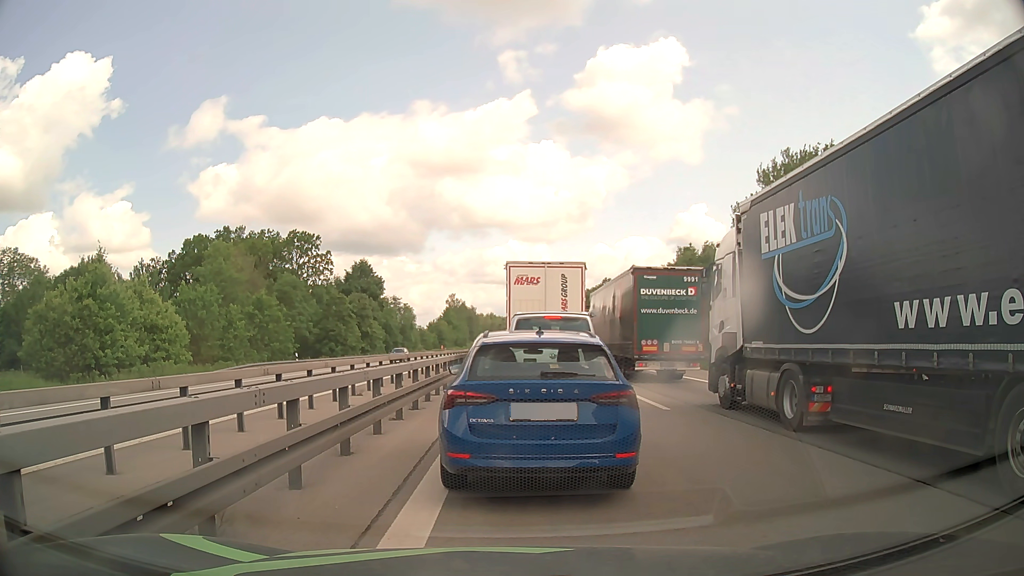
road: motorway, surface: asphalt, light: Day
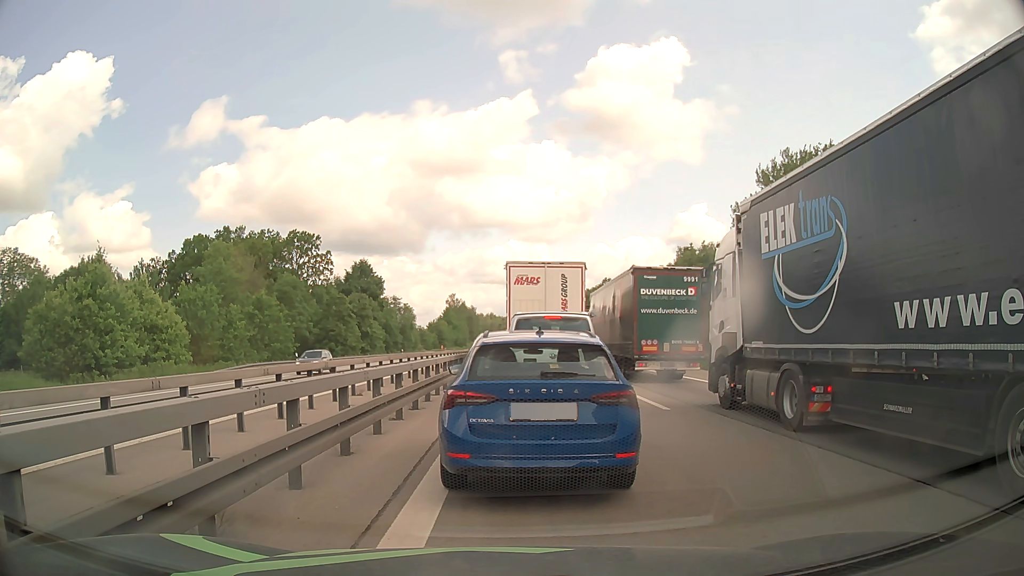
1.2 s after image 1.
(0.0, 0.0) m; 0°
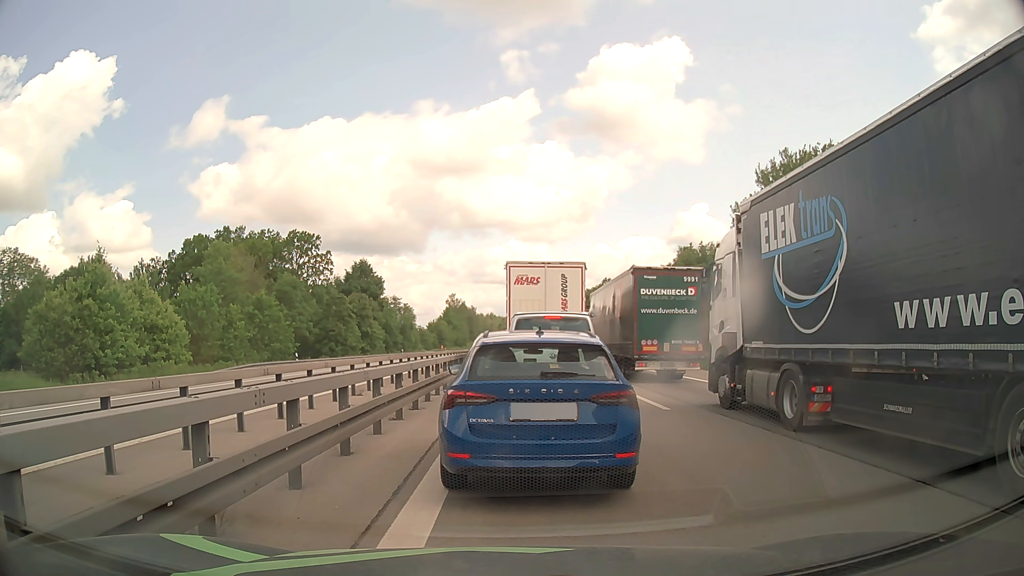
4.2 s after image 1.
(0.0, 0.0) m; 0°
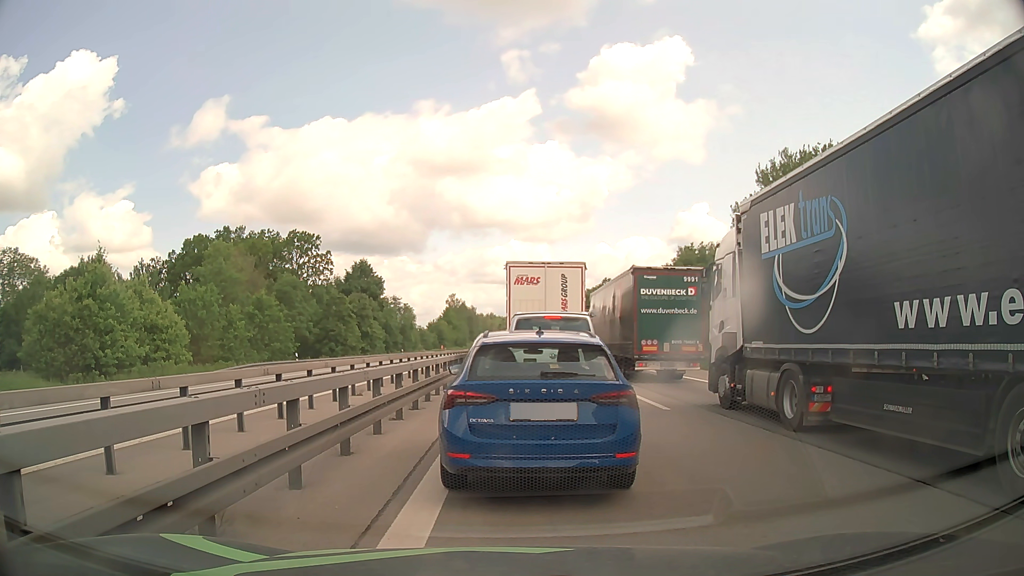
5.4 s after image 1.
(0.0, 0.0) m; 0°
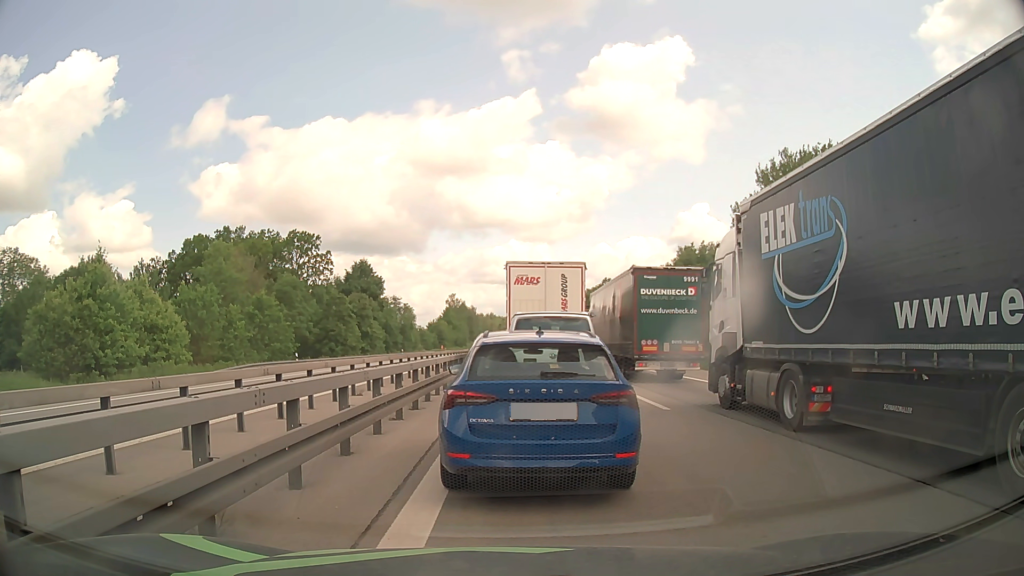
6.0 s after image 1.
(0.0, 0.0) m; 0°
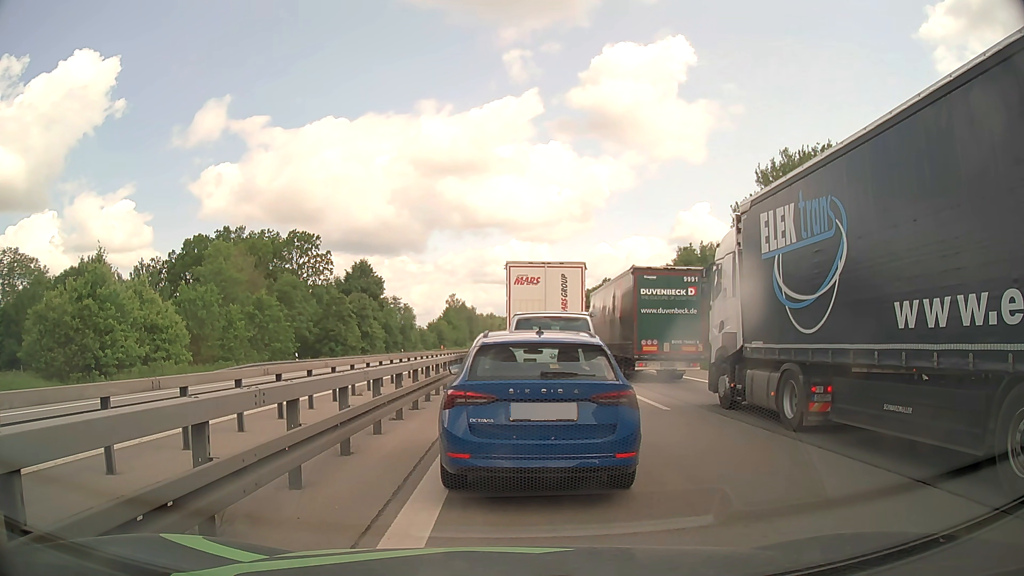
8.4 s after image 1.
(0.0, 0.0) m; 0°
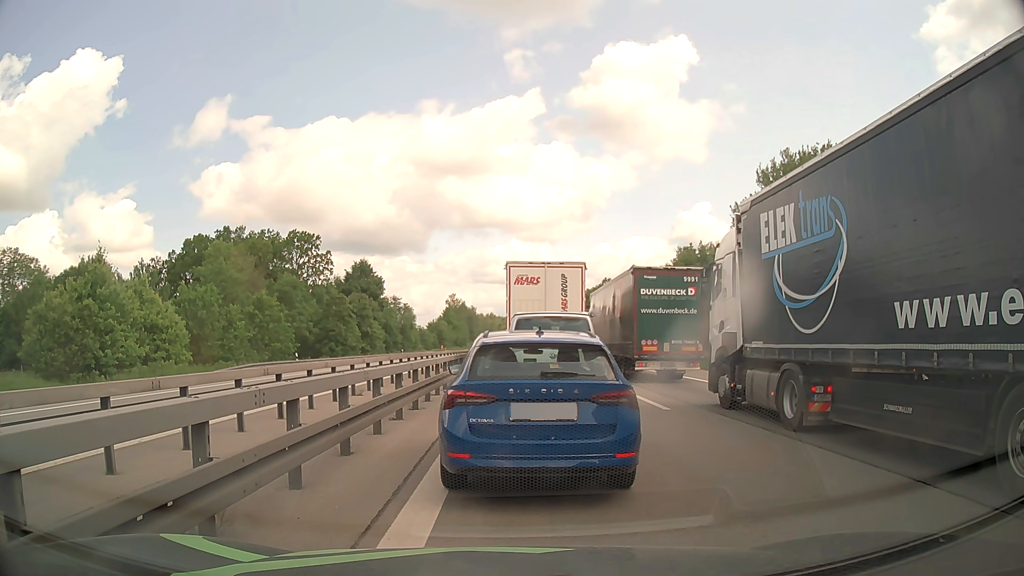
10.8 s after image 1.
(0.0, 0.0) m; 0°
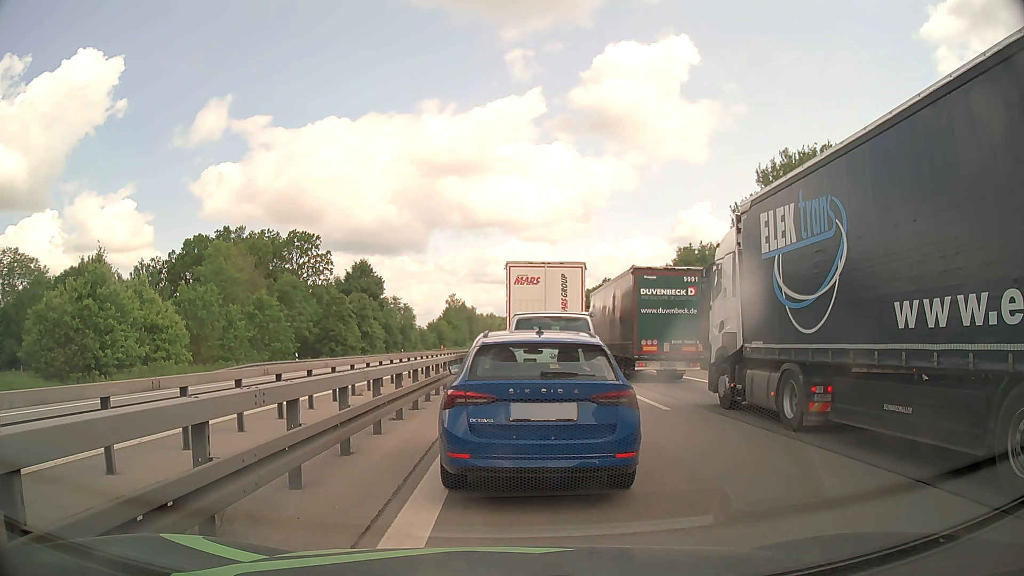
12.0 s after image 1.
(0.0, 0.0) m; 0°
